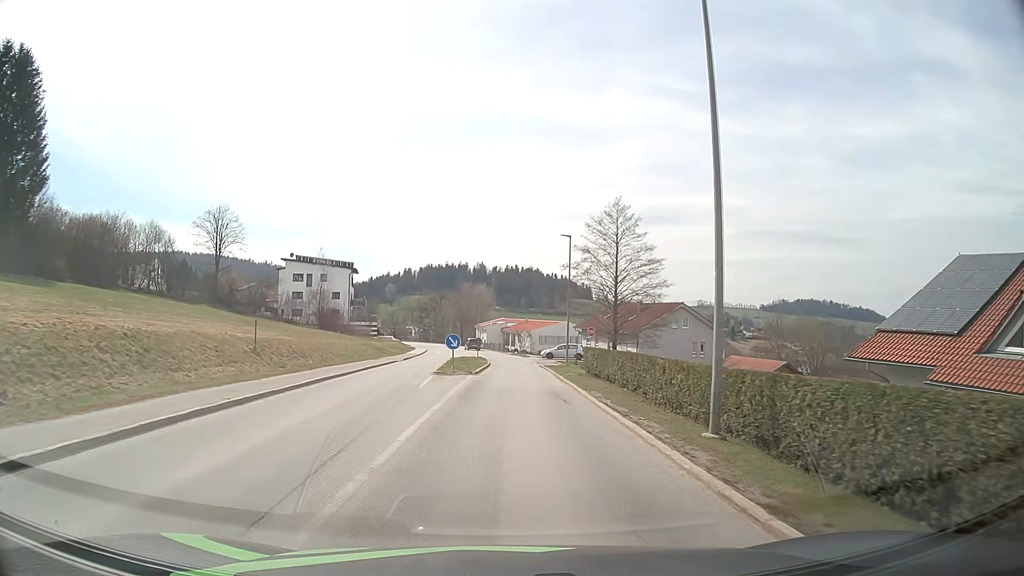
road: tertiary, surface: asphalt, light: Day
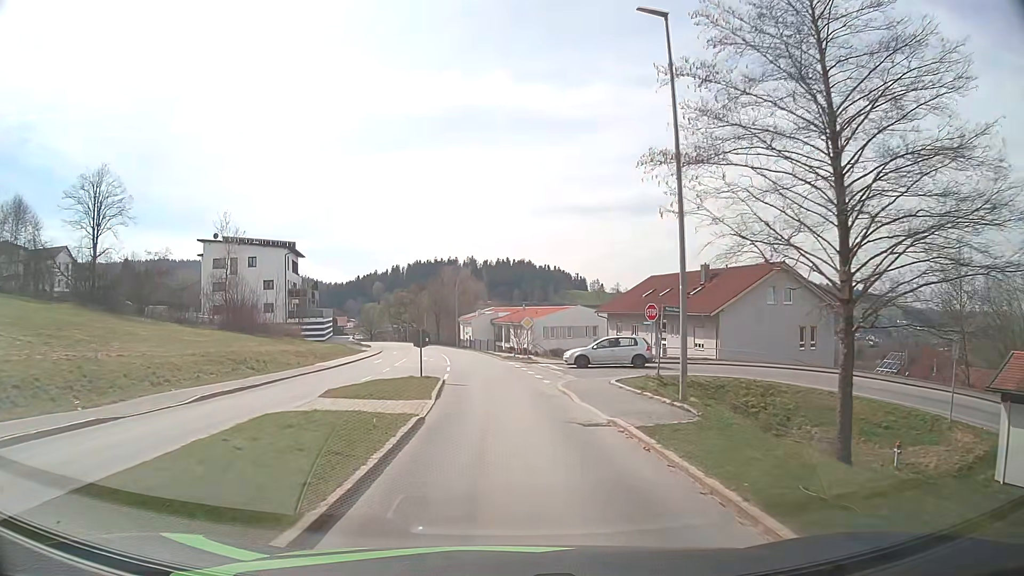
(+0.3, +31.4) m; +1°
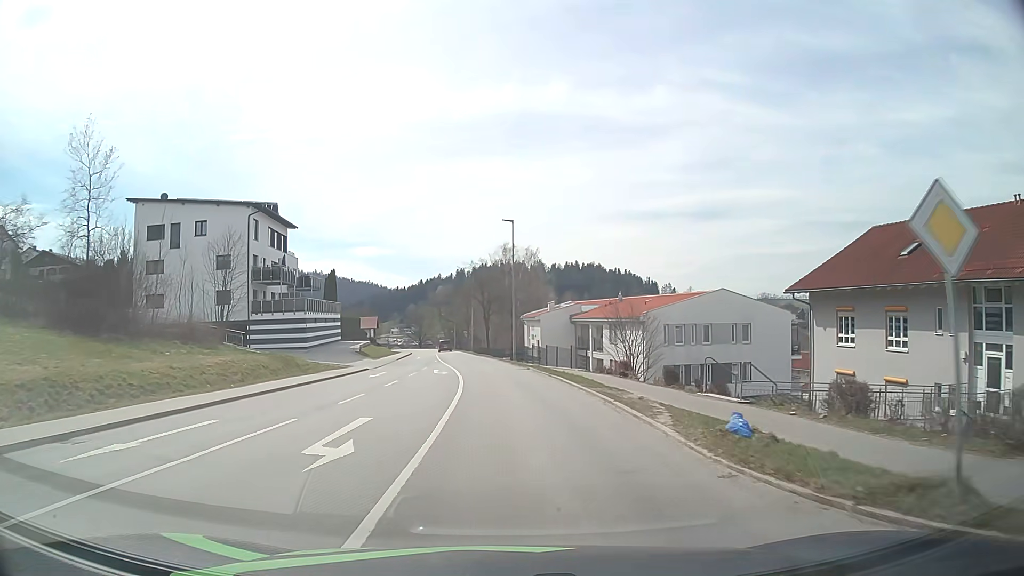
(-1.9, +34.0) m; -6°
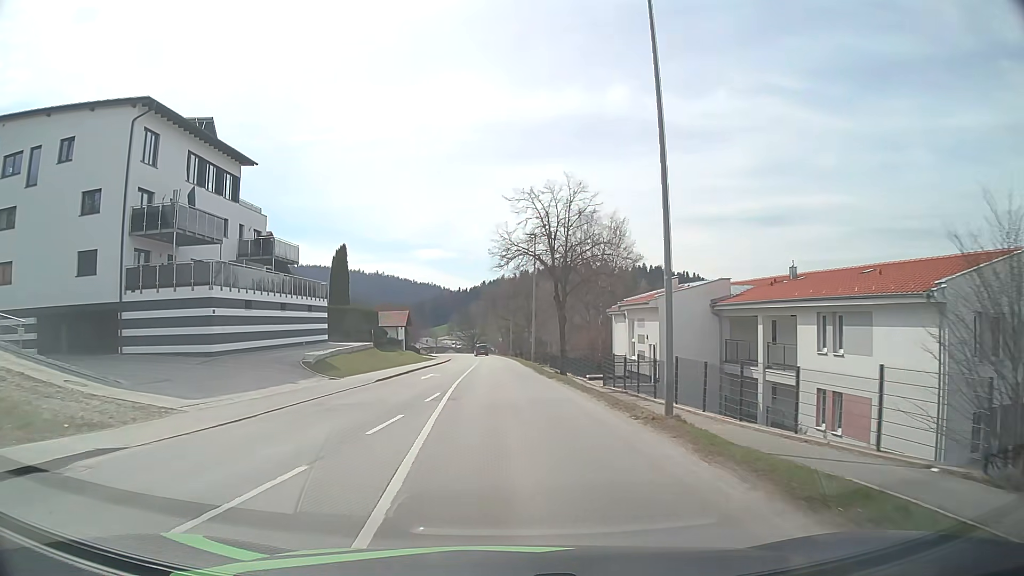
(-1.1, +28.8) m; -5°
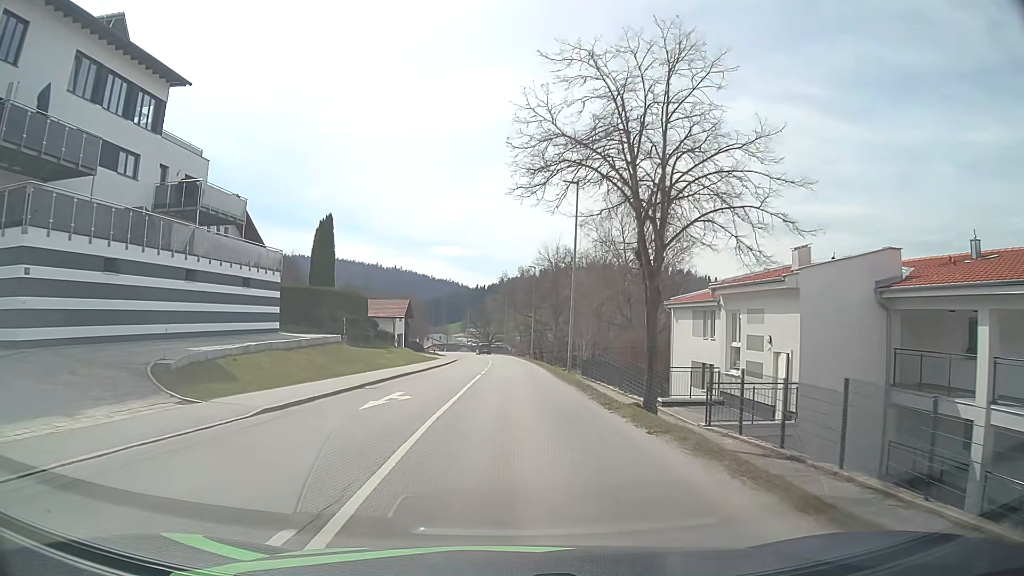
(-0.3, +14.8) m; -2°
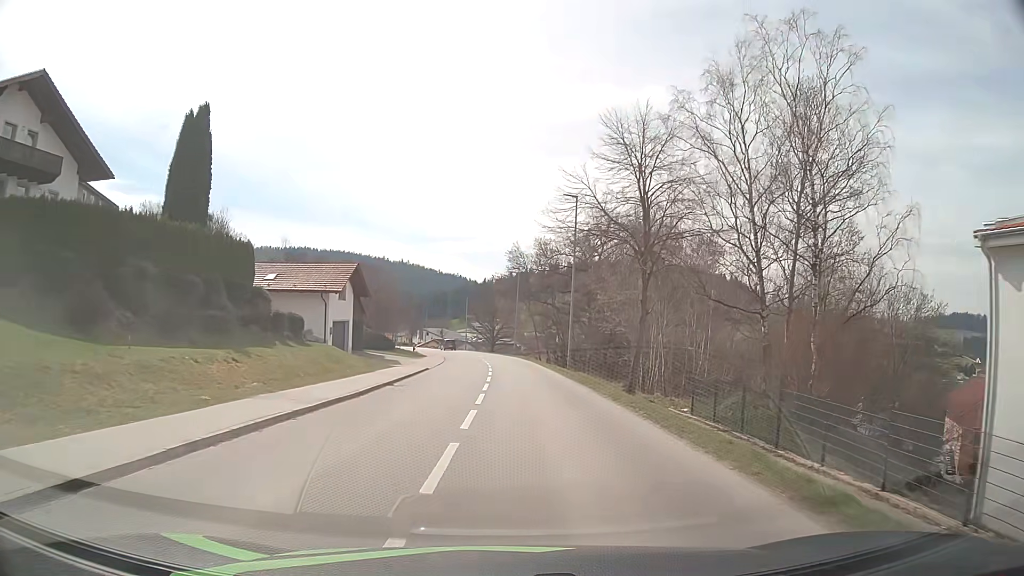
(-0.1, +29.4) m; 0°
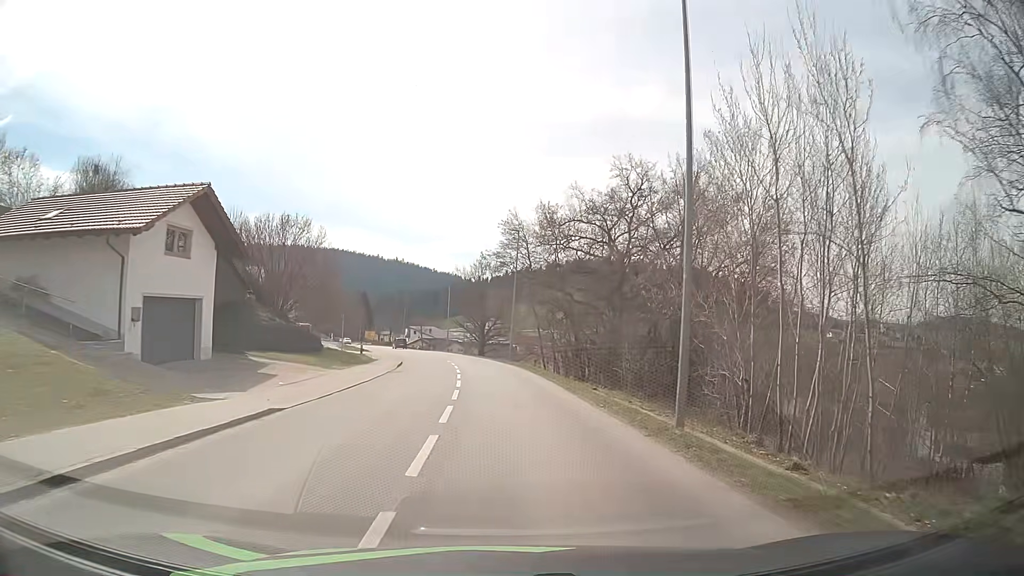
(+0.3, +22.0) m; 0°
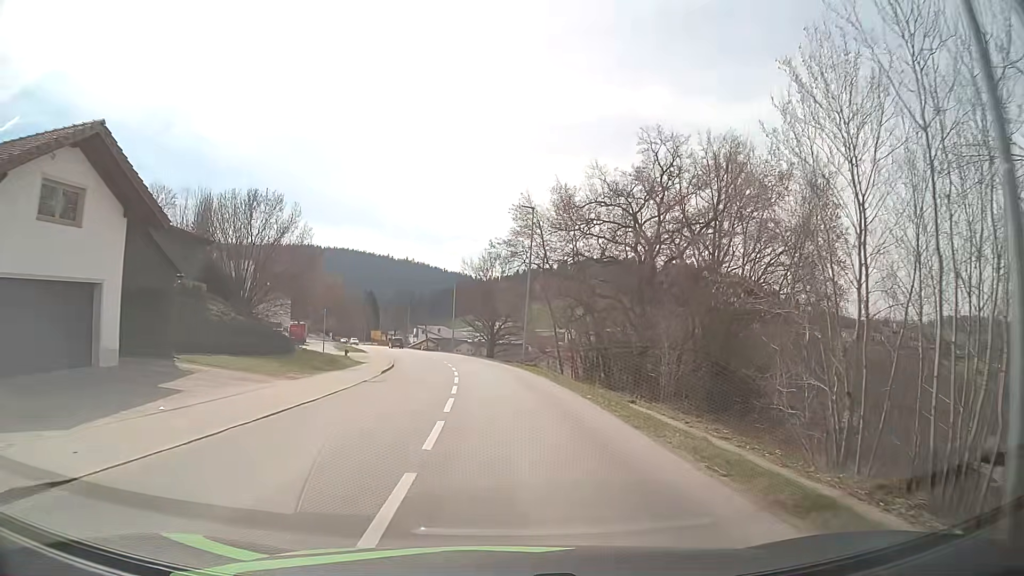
(0.0, +7.4) m; -1°
(0, +10) (0, +20) (-1, +30) (-2, +40) (-3, +50) (-5, +60) (-8, +69) (-10, +79) (-13, +89) (-15, +98) m
